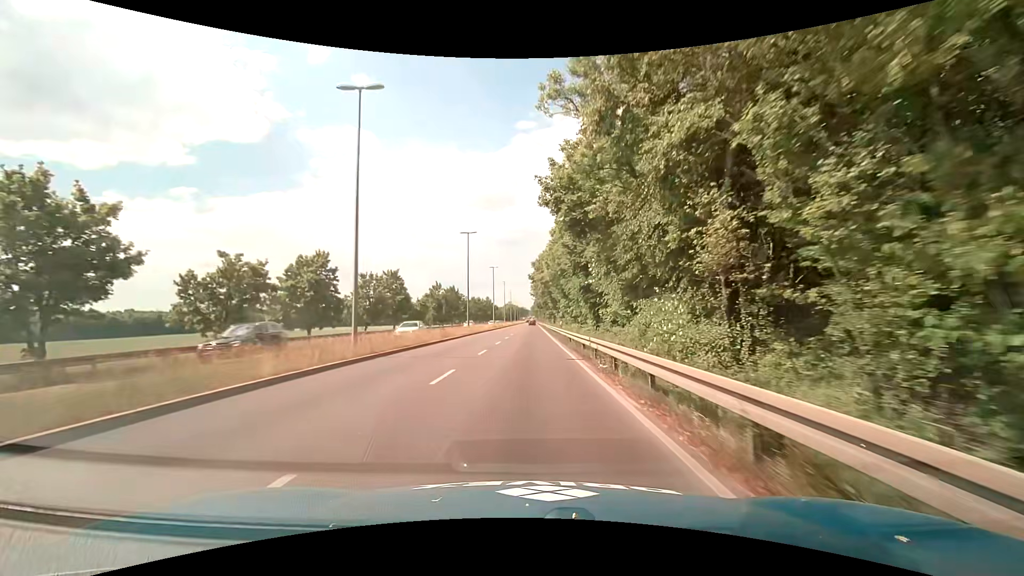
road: primary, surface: asphalt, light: Day
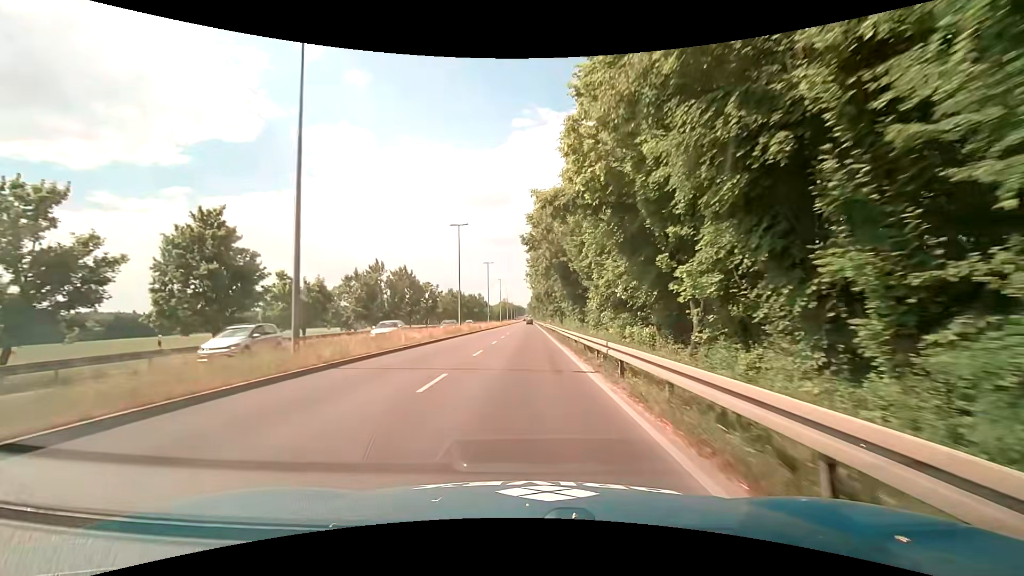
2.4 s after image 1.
(+0.2, +37.3) m; 0°
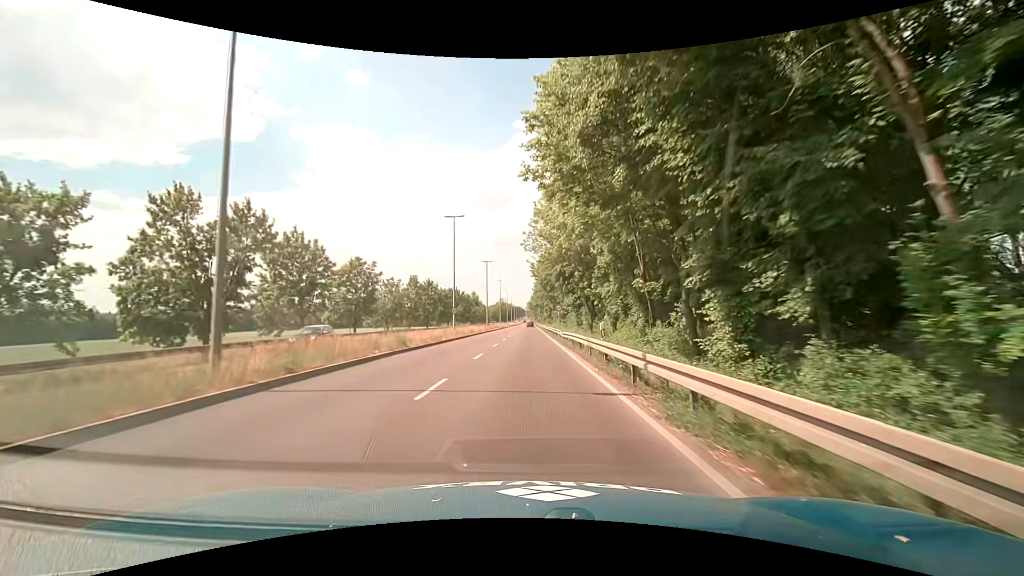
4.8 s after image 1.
(-0.1, +36.9) m; 0°
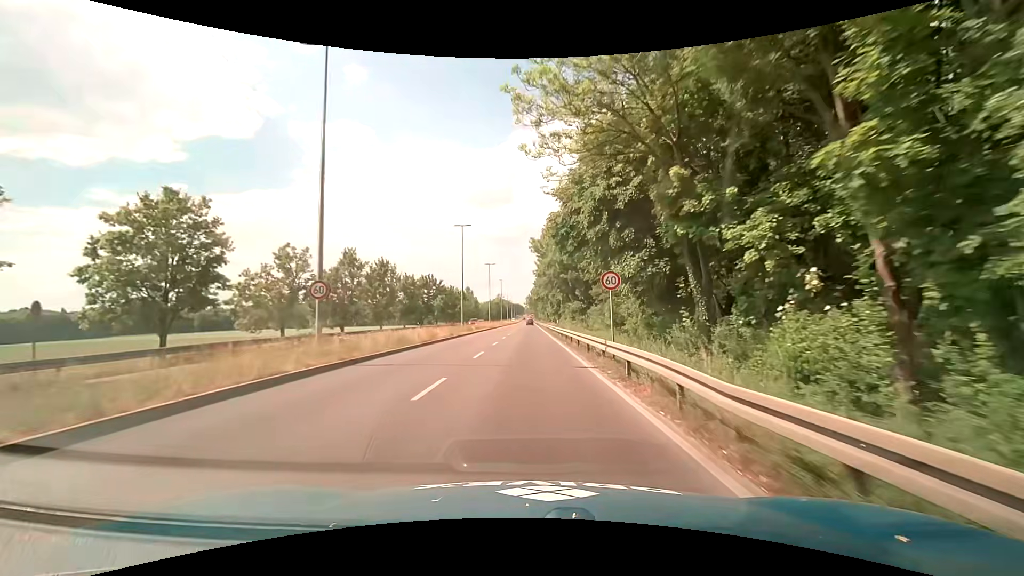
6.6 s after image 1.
(-0.1, +27.4) m; -1°
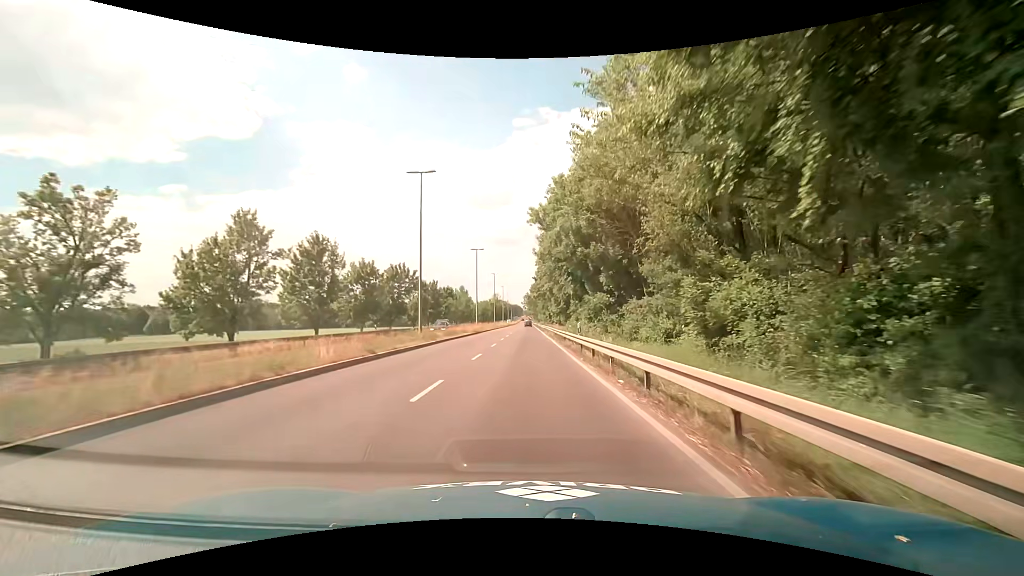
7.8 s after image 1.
(+0.2, +18.1) m; +1°
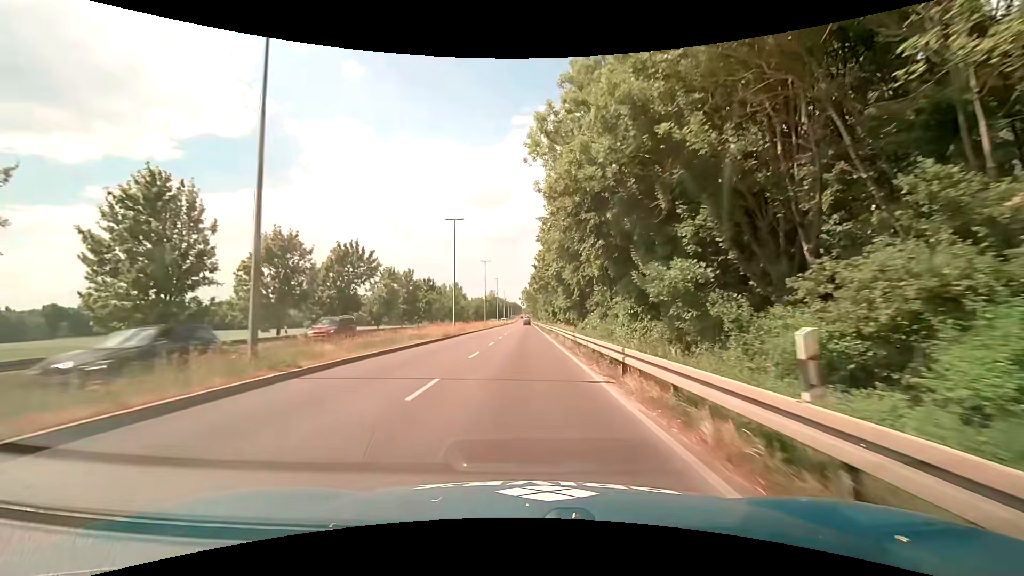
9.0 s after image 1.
(+0.1, +18.1) m; 0°
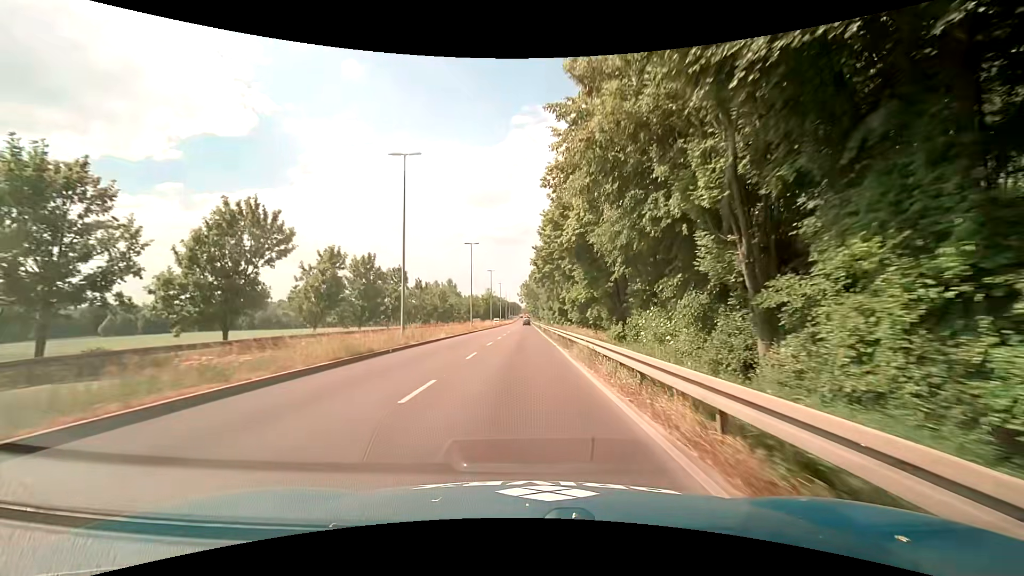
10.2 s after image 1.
(-0.1, +18.1) m; -1°
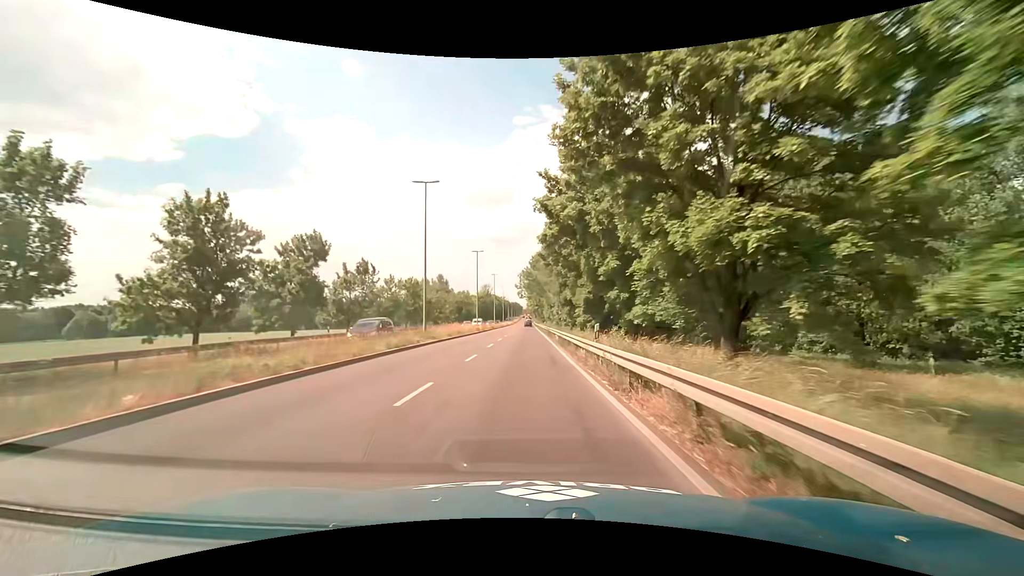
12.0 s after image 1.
(+0.1, +27.4) m; 0°
(0, +10) (0, +20) (0, +30) (0, +40) (0, +50) (0, +60) (0, +70) (0, +80) (0, +90) (0, +100) m
